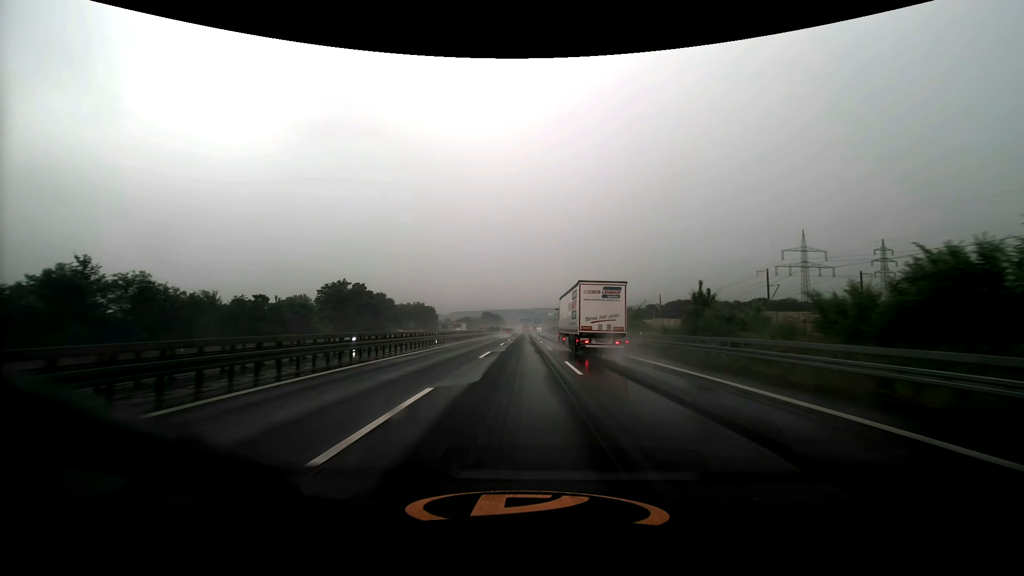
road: motorway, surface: asphalt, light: Day
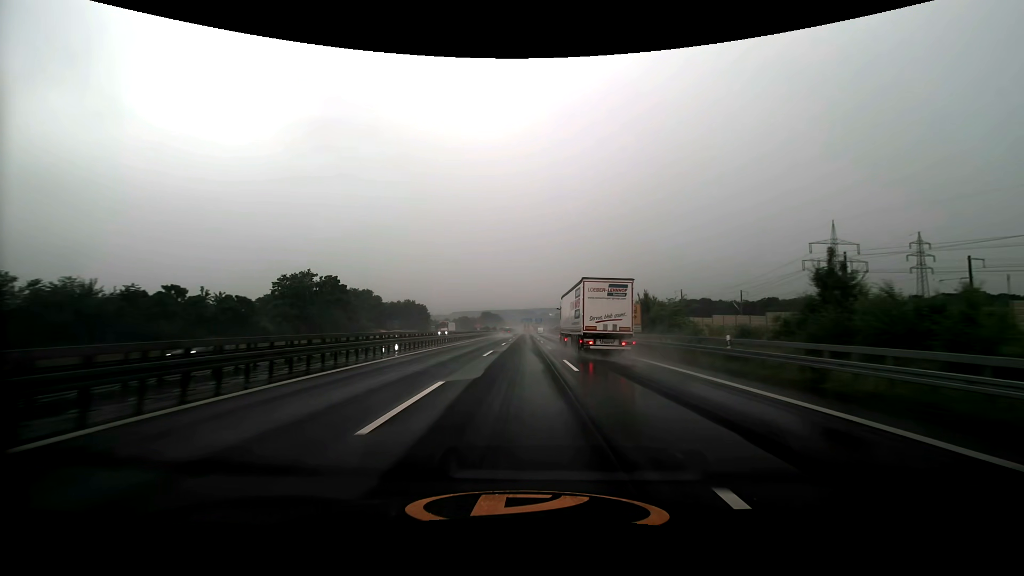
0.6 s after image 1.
(0.0, +16.6) m; 0°
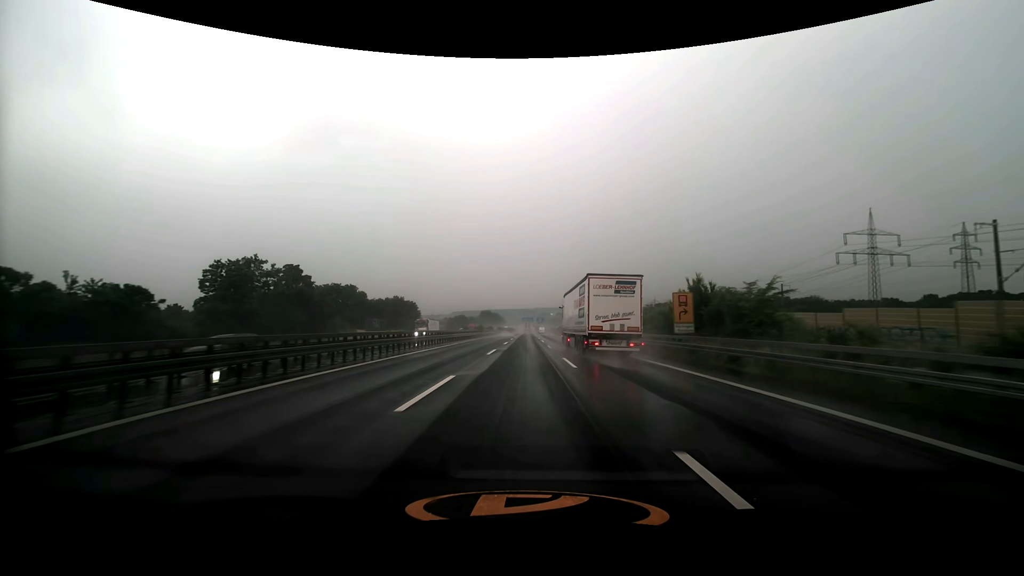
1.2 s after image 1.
(0.0, +16.6) m; 0°
(0, +10) (0, +20) (0, +30) (0, +40) (0, +50) (0, +60) (0, +70) (0, +80) (0, +90) (0, +100) m
